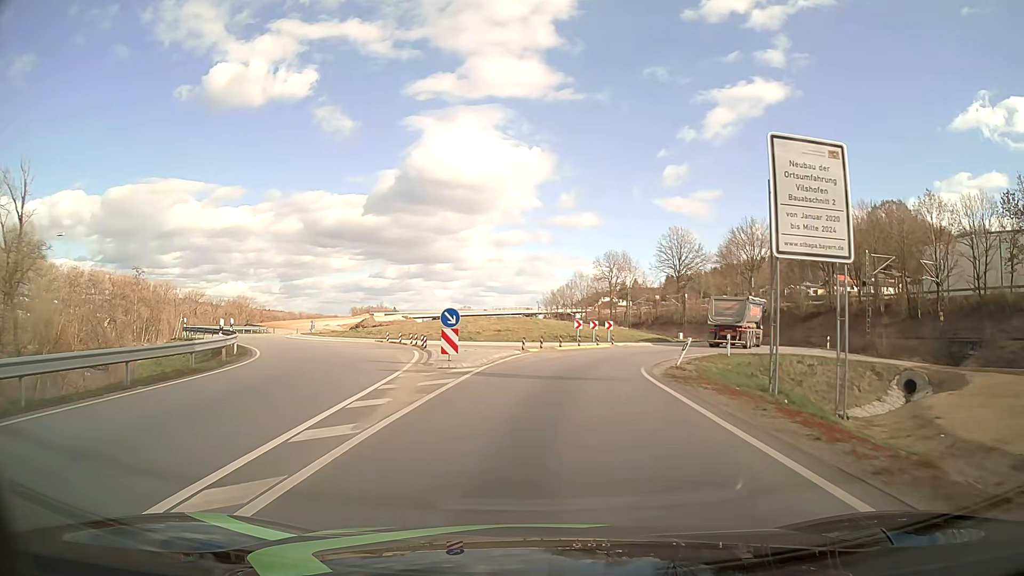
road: primary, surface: asphalt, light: Day
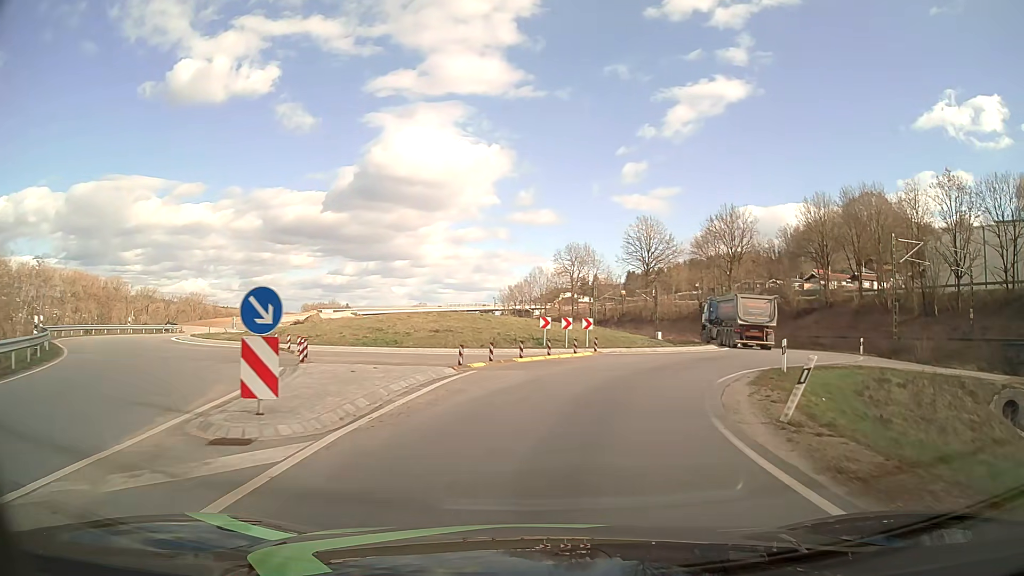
(+0.2, +11.8) m; +3°
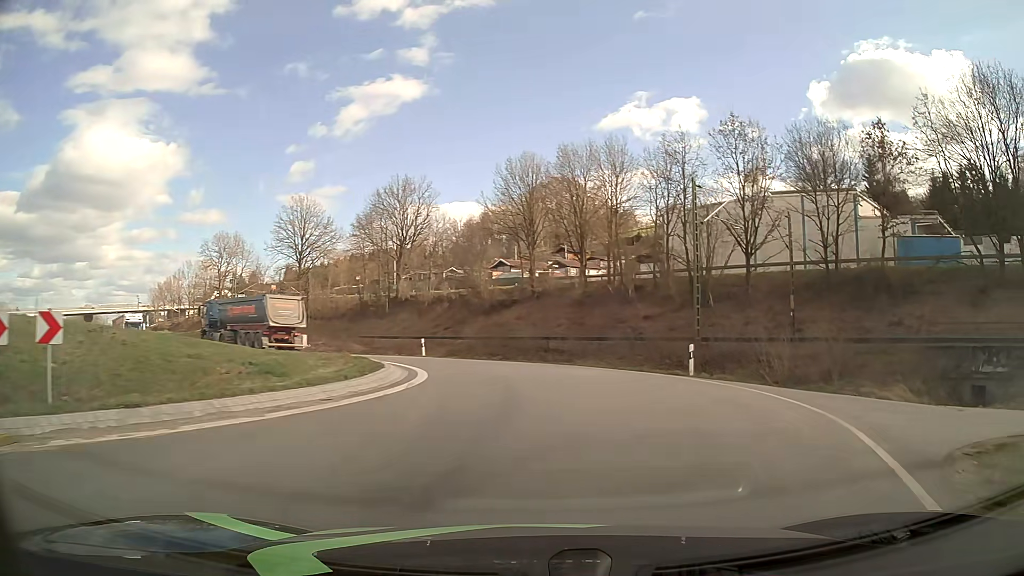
(+4.2, +20.8) m; +29°
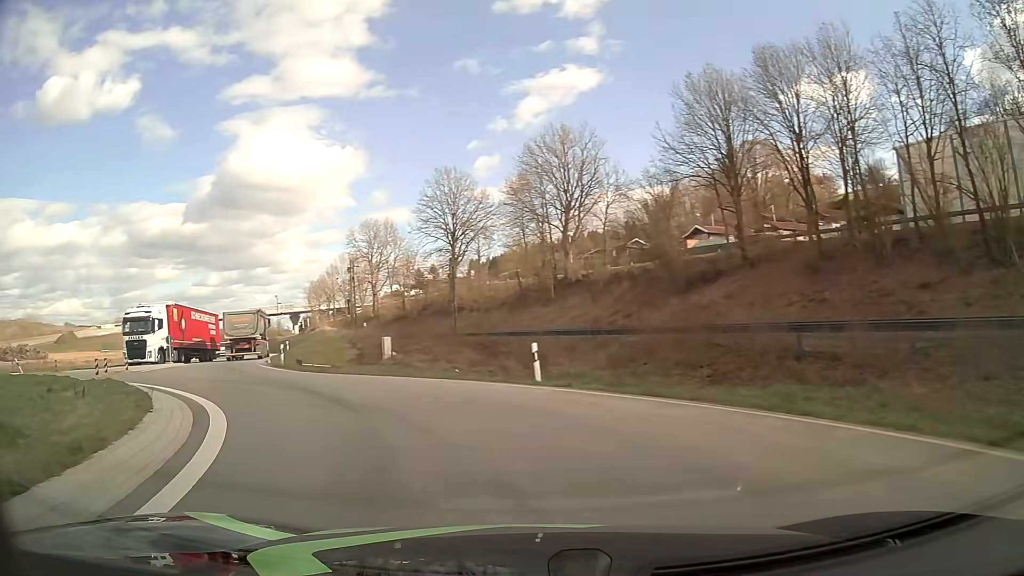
(0.0, +20.2) m; -15°
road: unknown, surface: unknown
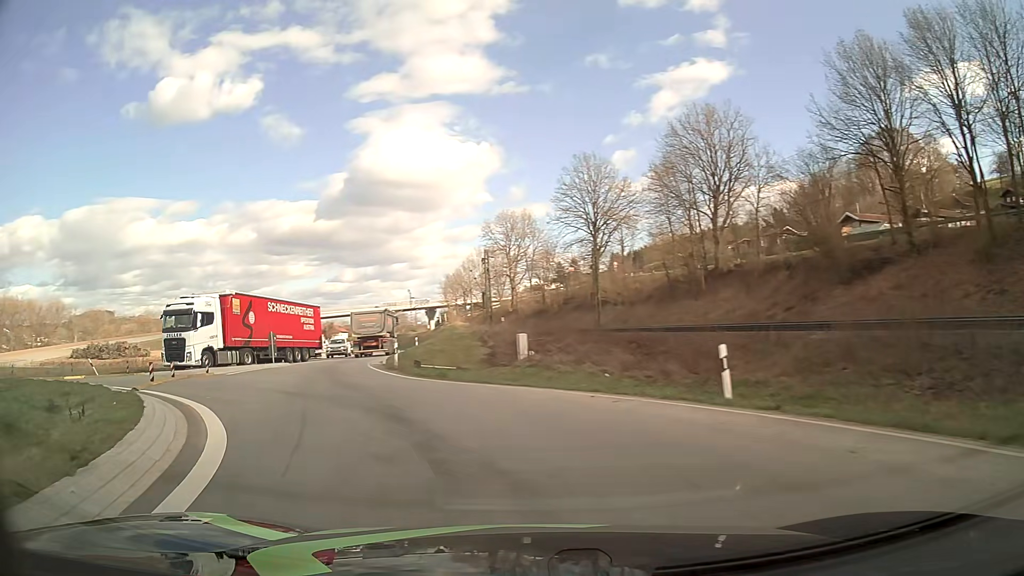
(-0.5, +4.9) m; -13°
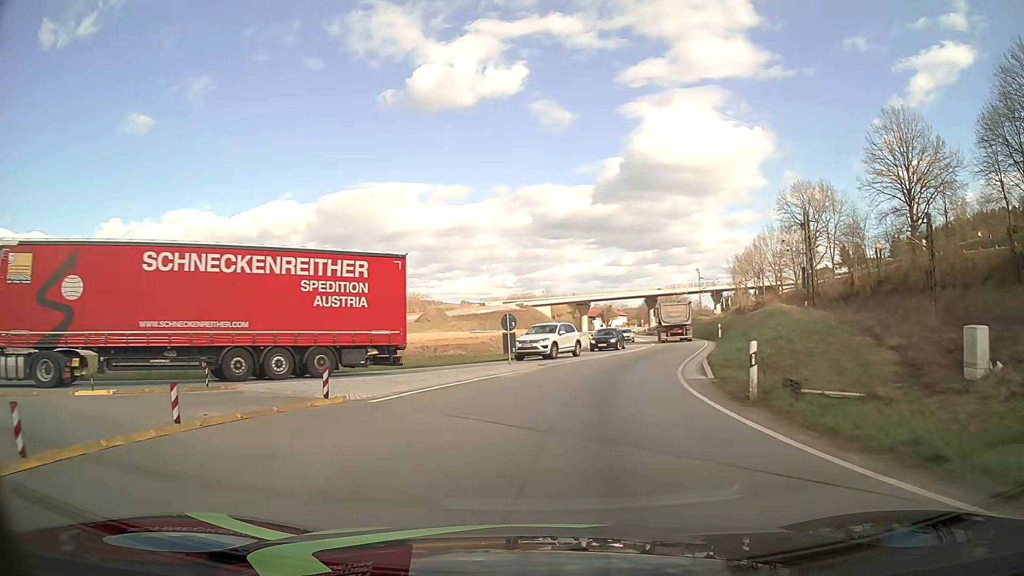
(-3.7, +14.4) m; -24°
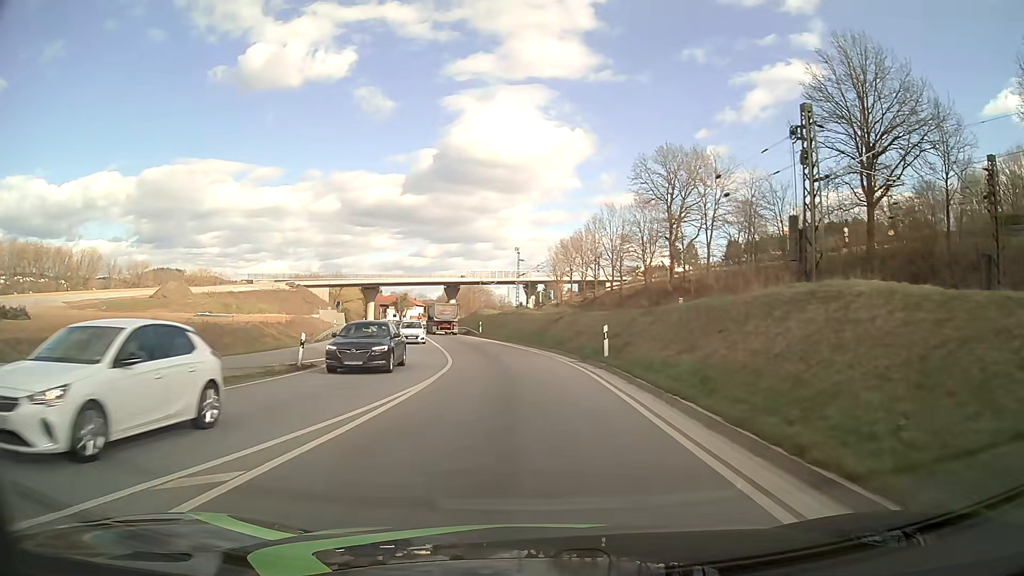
(+4.5, +28.7) m; +17°
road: primary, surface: asphalt
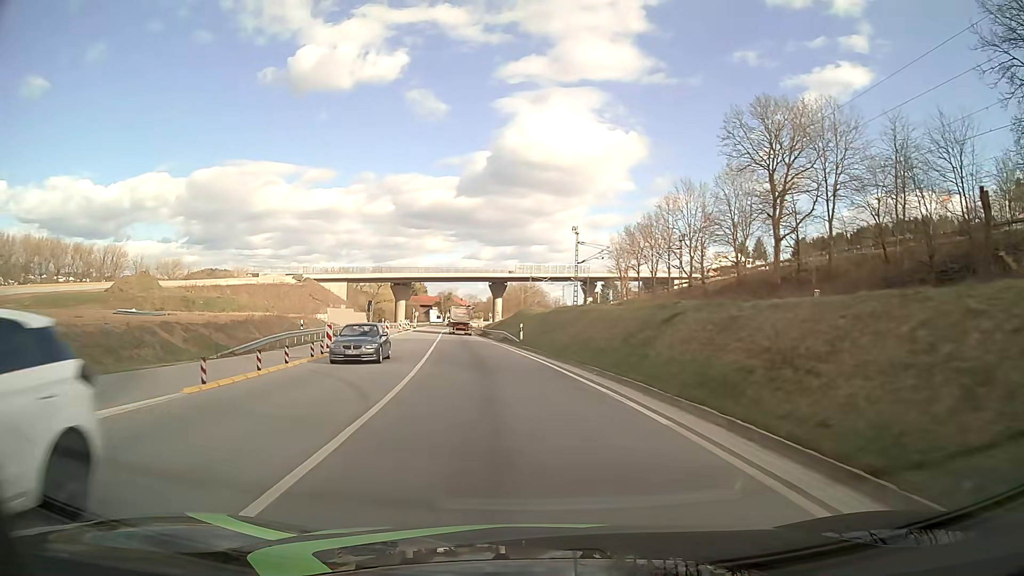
(-0.6, +21.5) m; -5°
(0, +10) (-1, +20) (-2, +30) (-3, +40) (-5, +50) (-6, +60) (-7, +70) (-8, +80) (-9, +89) (-10, +99) m
